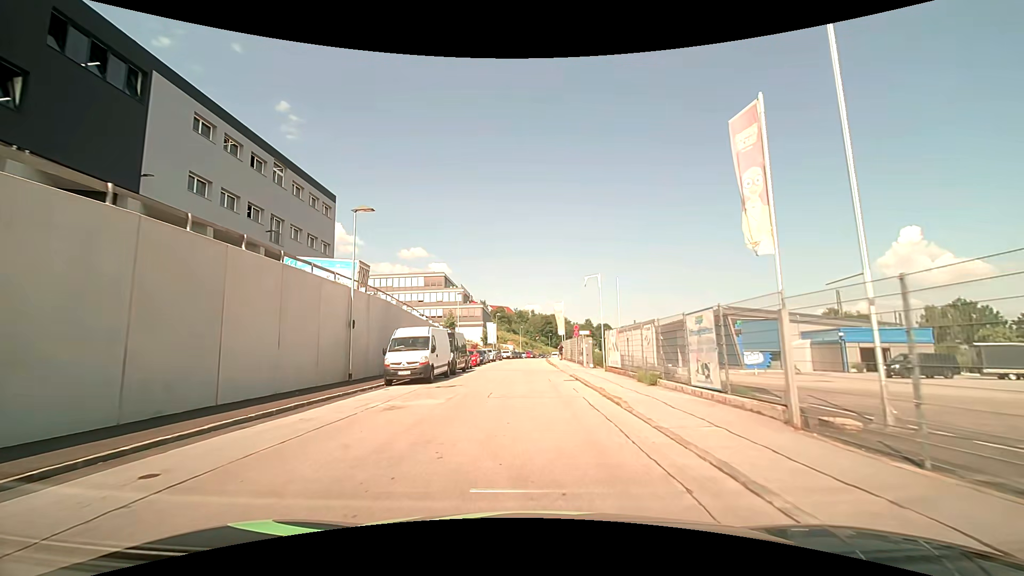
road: residential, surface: asphalt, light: Day
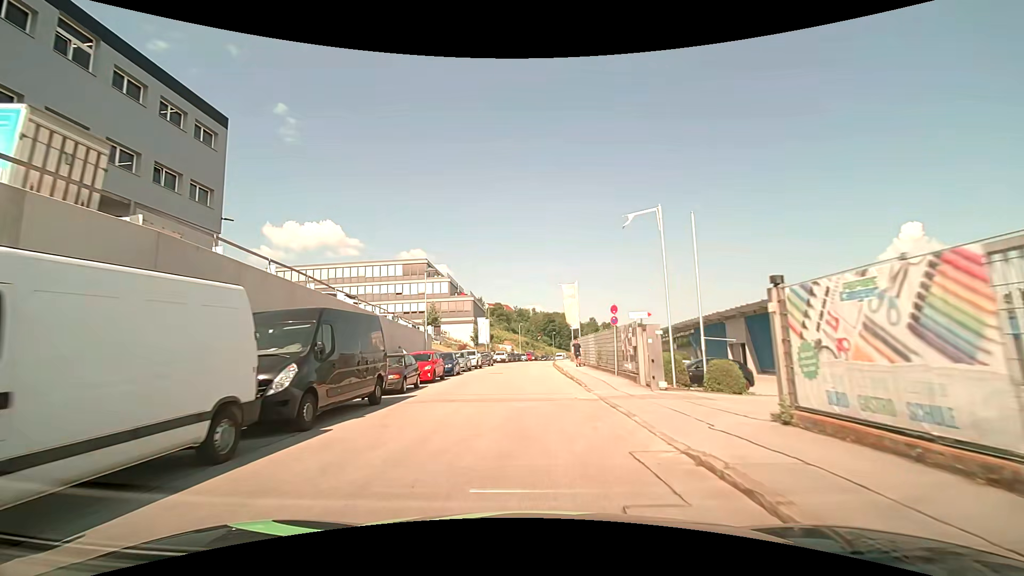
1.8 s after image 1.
(+0.1, +18.4) m; 0°
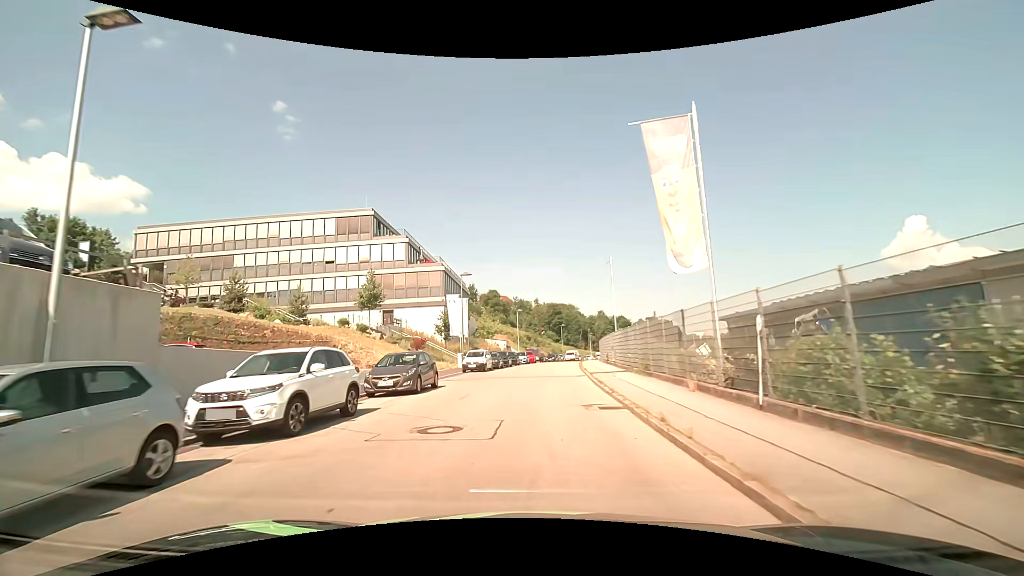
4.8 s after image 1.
(-0.3, +31.6) m; -1°
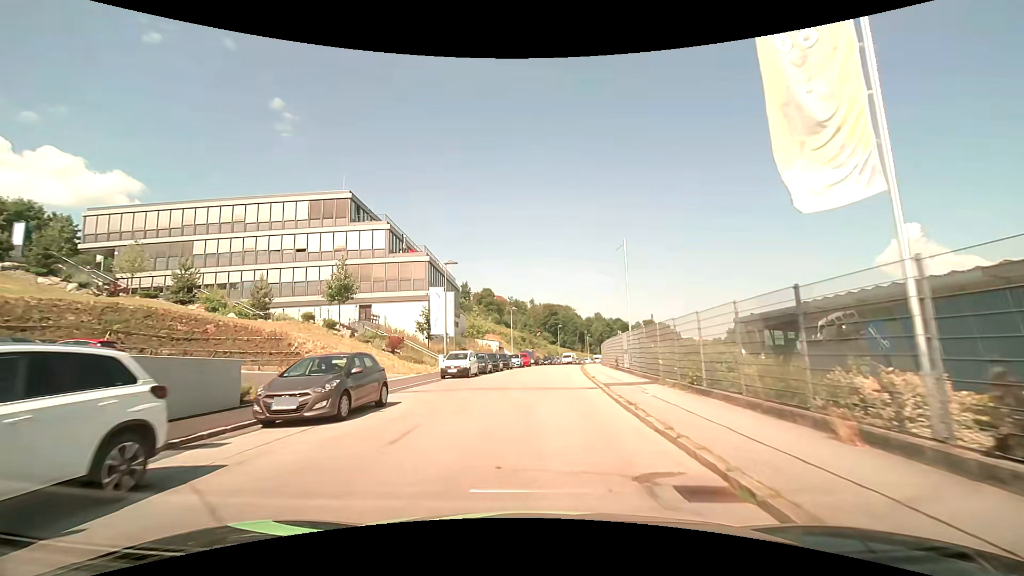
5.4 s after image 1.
(0.0, +6.3) m; +1°
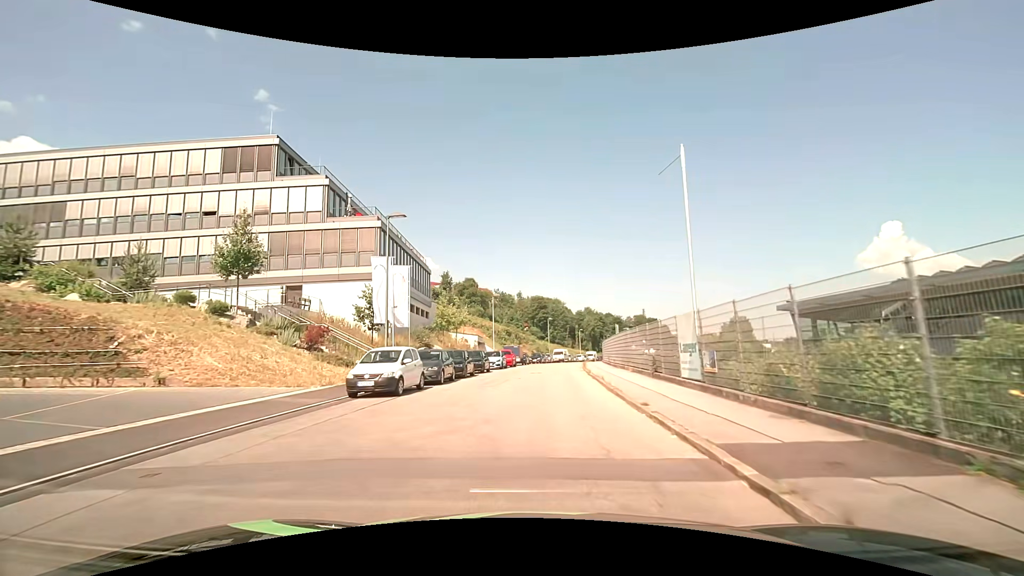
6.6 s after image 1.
(+0.2, +12.5) m; +2°
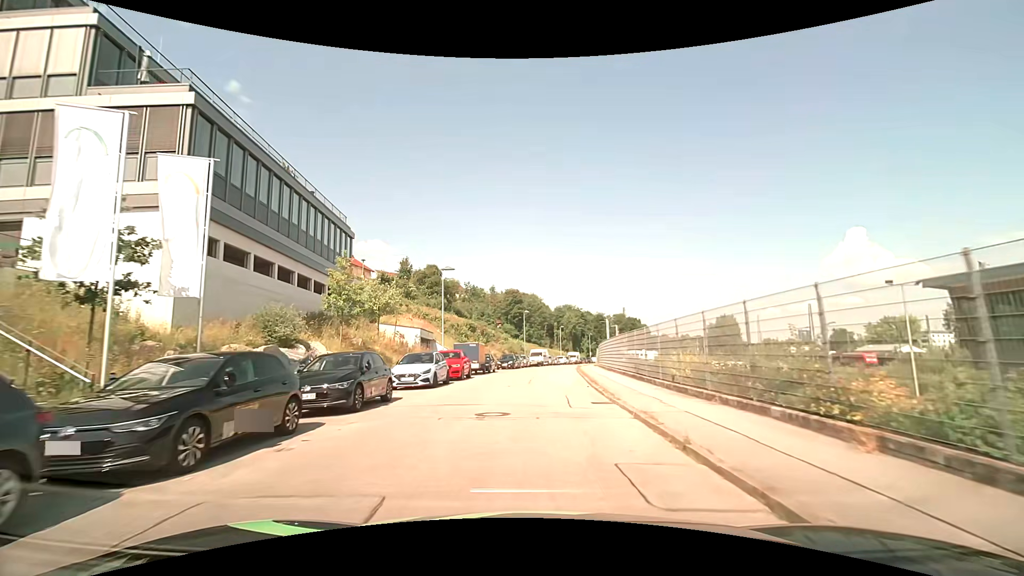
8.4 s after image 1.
(+0.4, +18.8) m; +3°
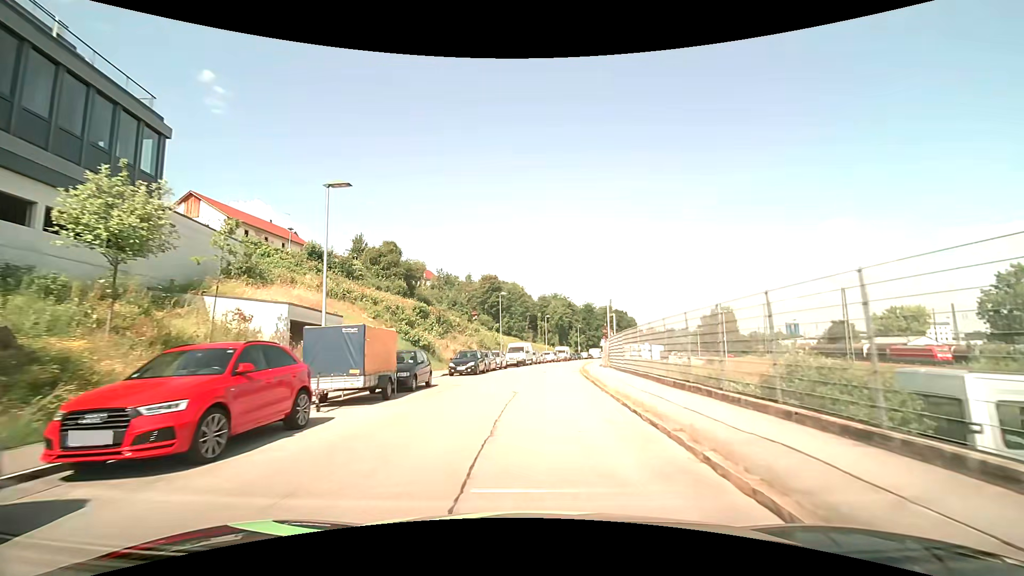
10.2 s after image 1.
(+0.4, +19.0) m; +2°
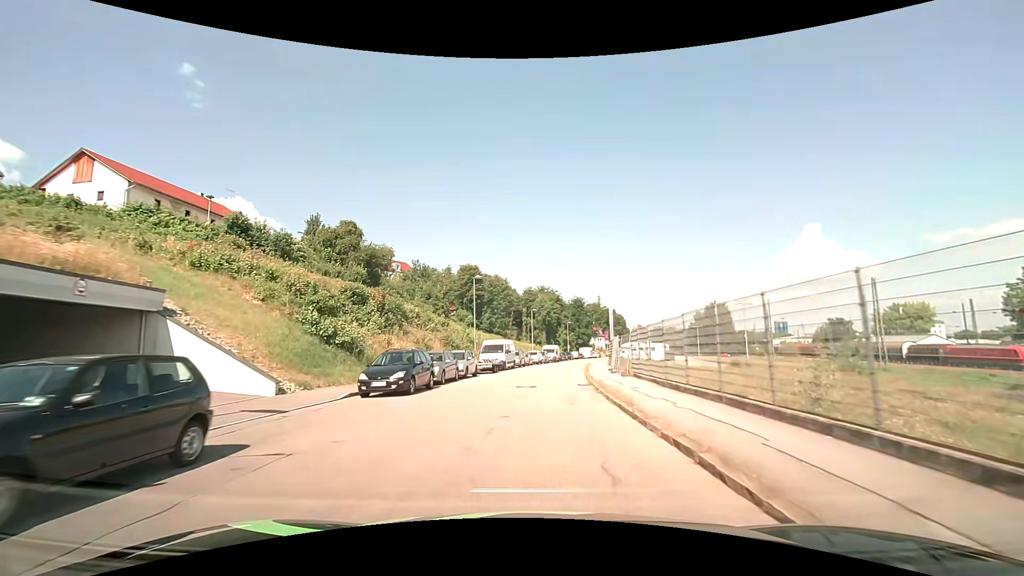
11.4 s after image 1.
(+0.3, +12.9) m; +2°
(0, +10) (0, +20) (+1, +30) (+2, +40) (+3, +50) (+5, +60) (+7, +70) (+9, +79) (+11, +89) (+13, +99) m
